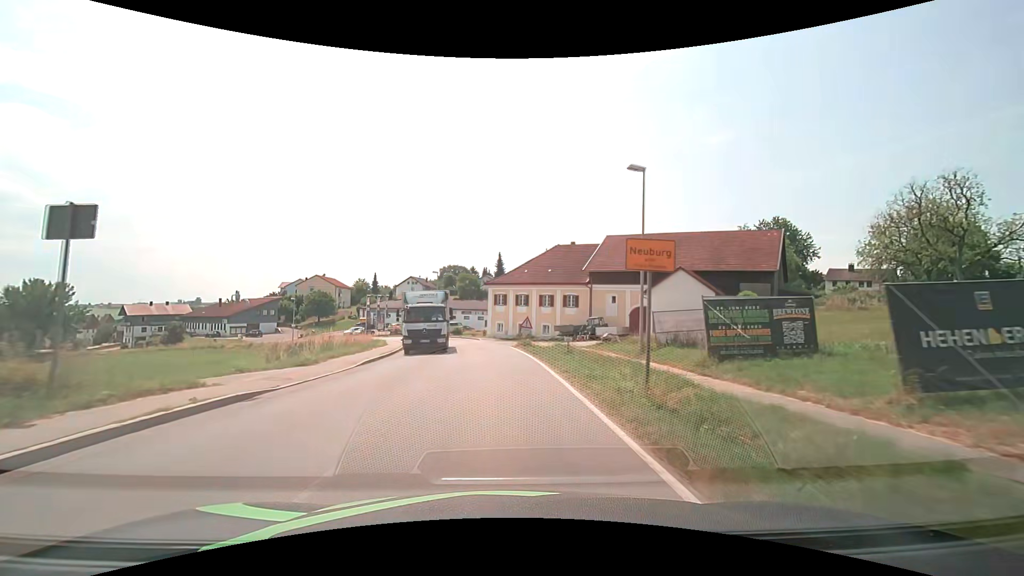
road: secondary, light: Day
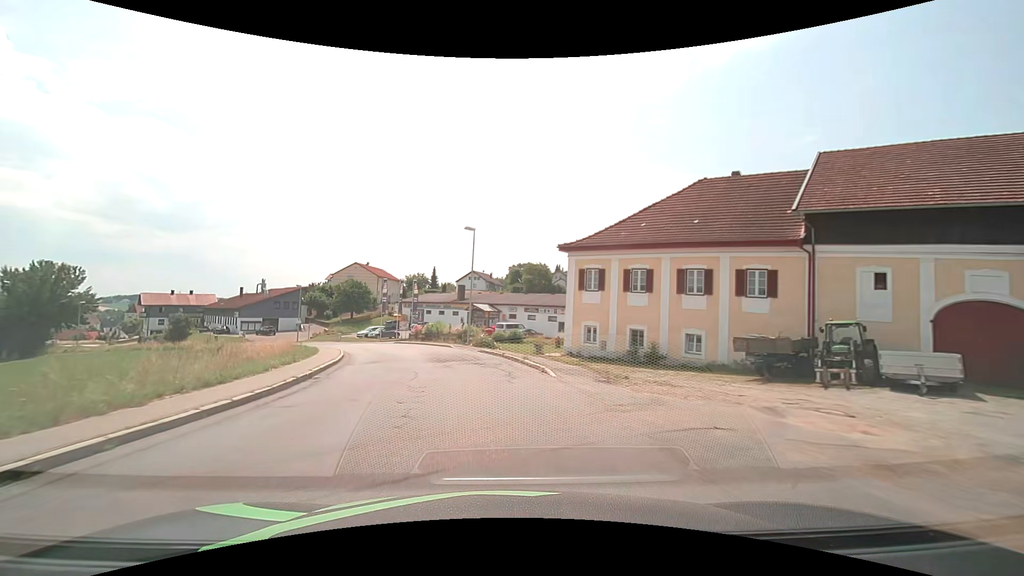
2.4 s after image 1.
(-1.1, +30.4) m; -8°
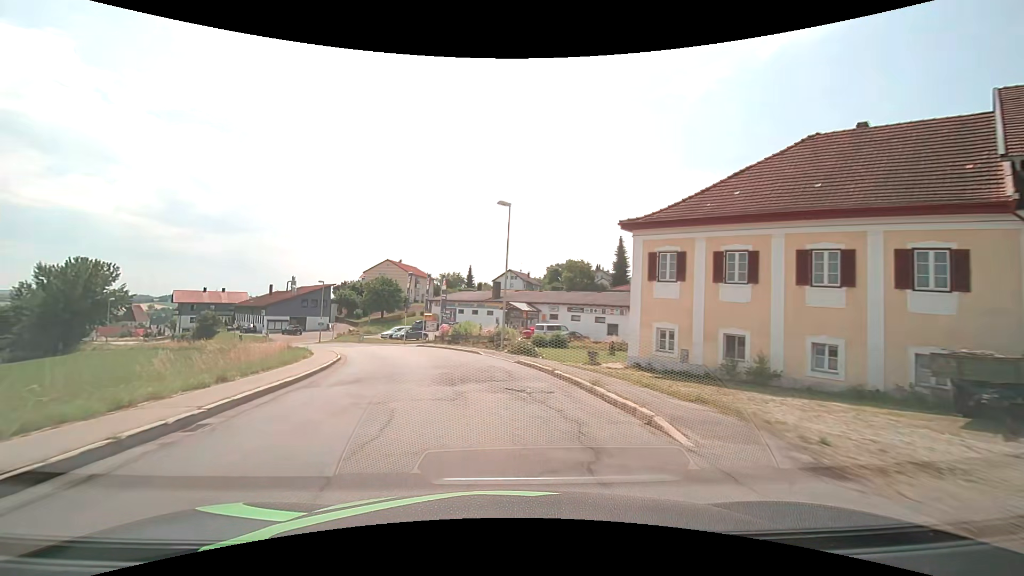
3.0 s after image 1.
(-0.3, +7.6) m; -4°
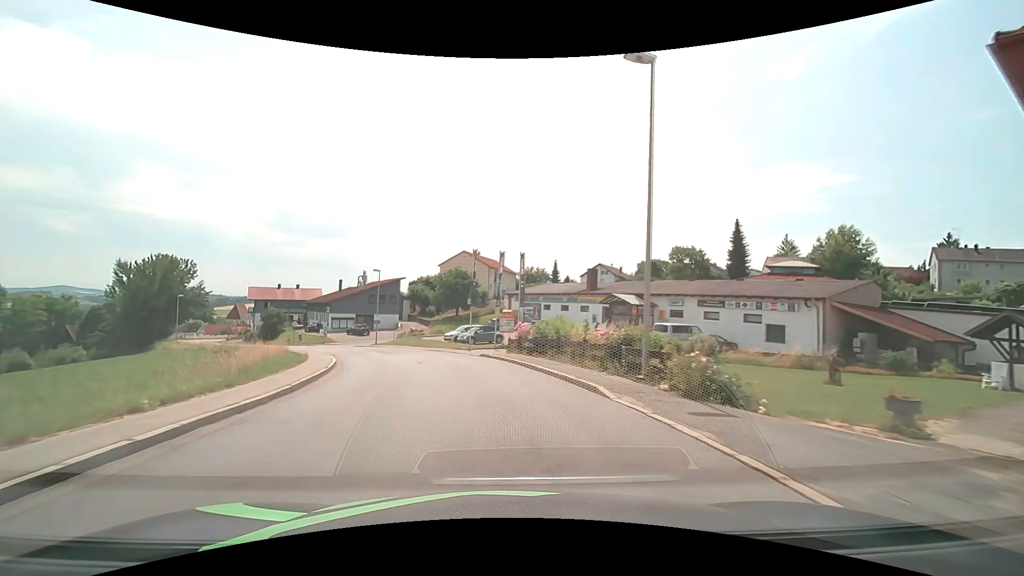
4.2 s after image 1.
(-1.2, +15.1) m; -10°
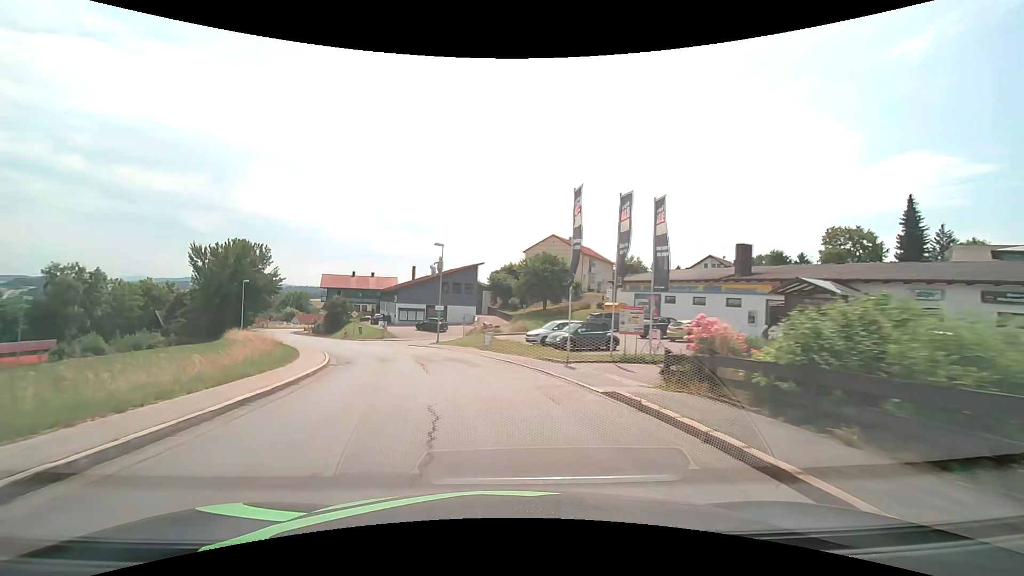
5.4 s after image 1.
(-1.3, +15.2) m; -10°
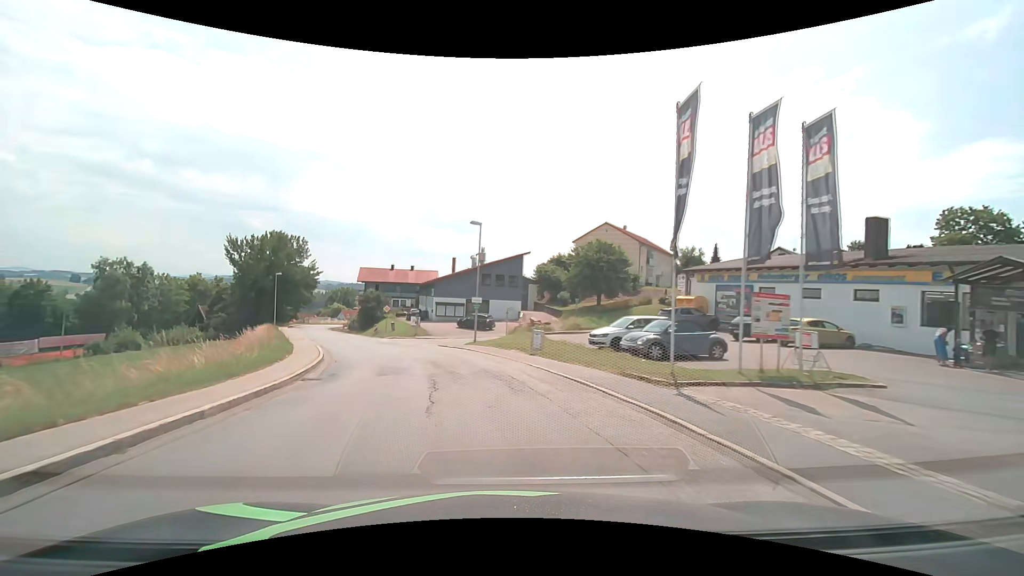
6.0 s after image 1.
(-0.3, +7.7) m; -5°
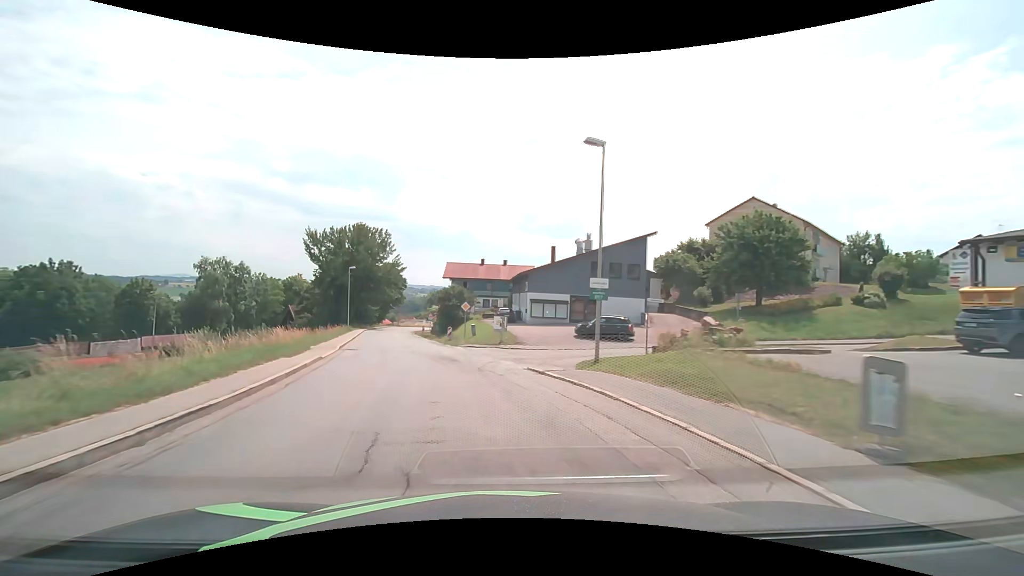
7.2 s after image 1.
(-1.5, +15.3) m; -11°
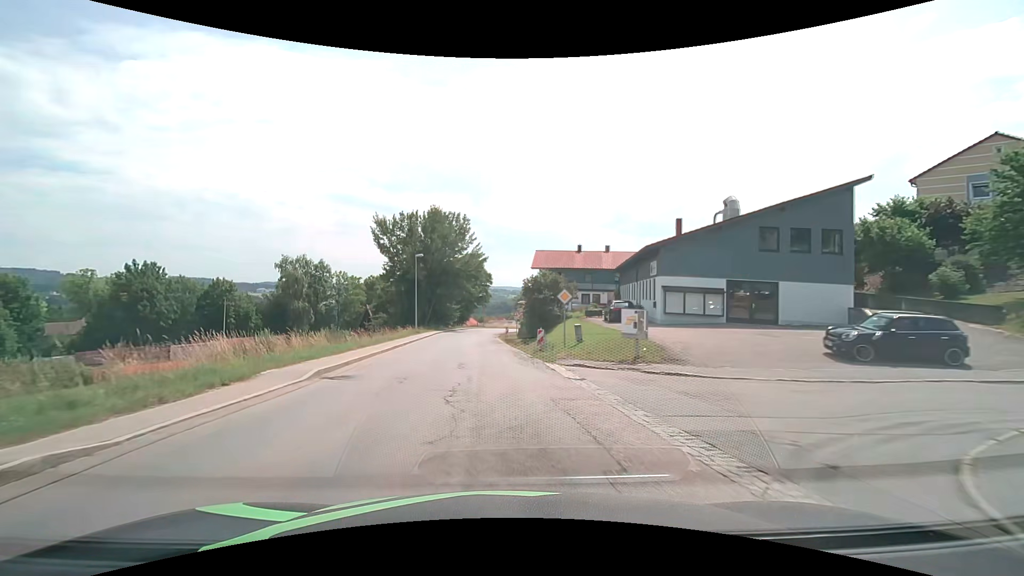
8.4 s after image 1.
(-1.4, +15.1) m; -10°
(0, +10) (-1, +20) (-2, +30) (-3, +40) (-3, +50) (-3, +60) (-3, +70) (-2, +80) (-1, +90) (+2, +99) m
